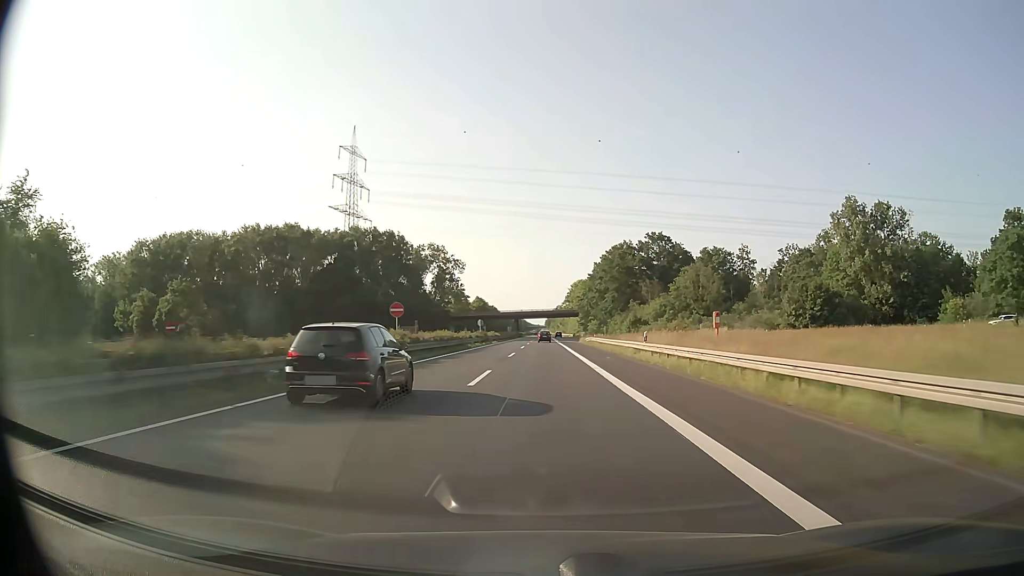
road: trunk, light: Day
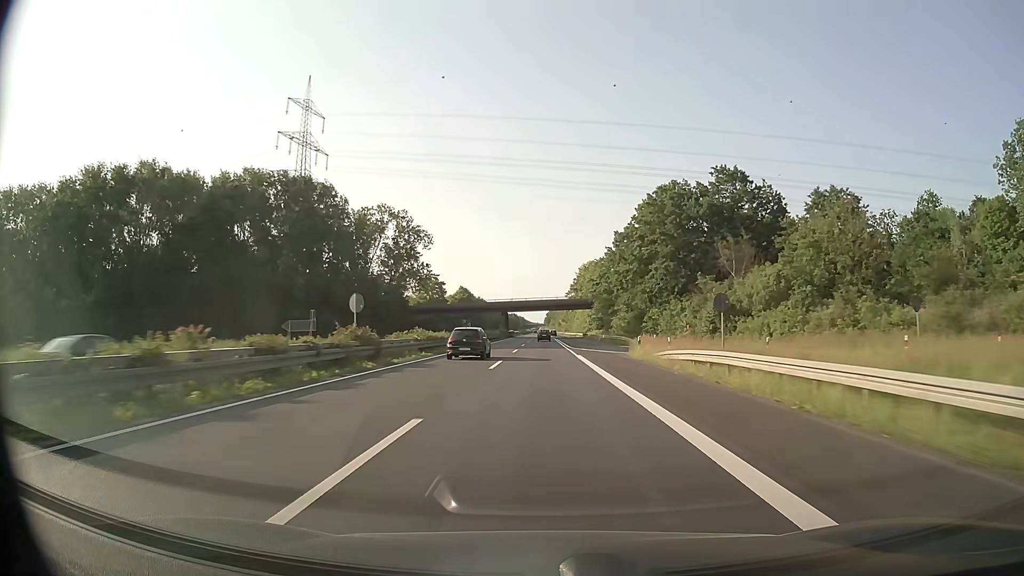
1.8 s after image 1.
(0.0, +51.3) m; 0°
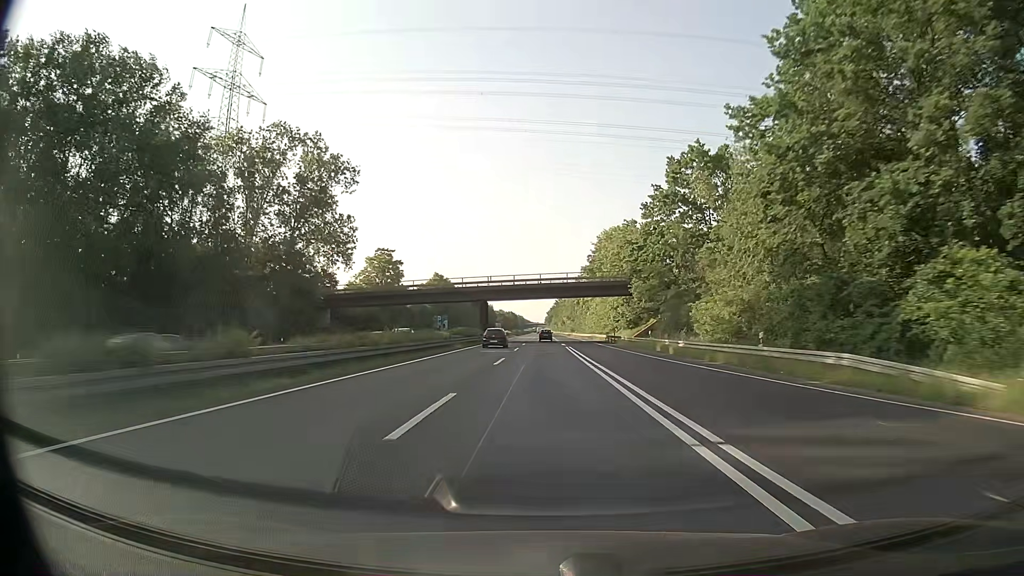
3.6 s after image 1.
(0.0, +51.4) m; 0°
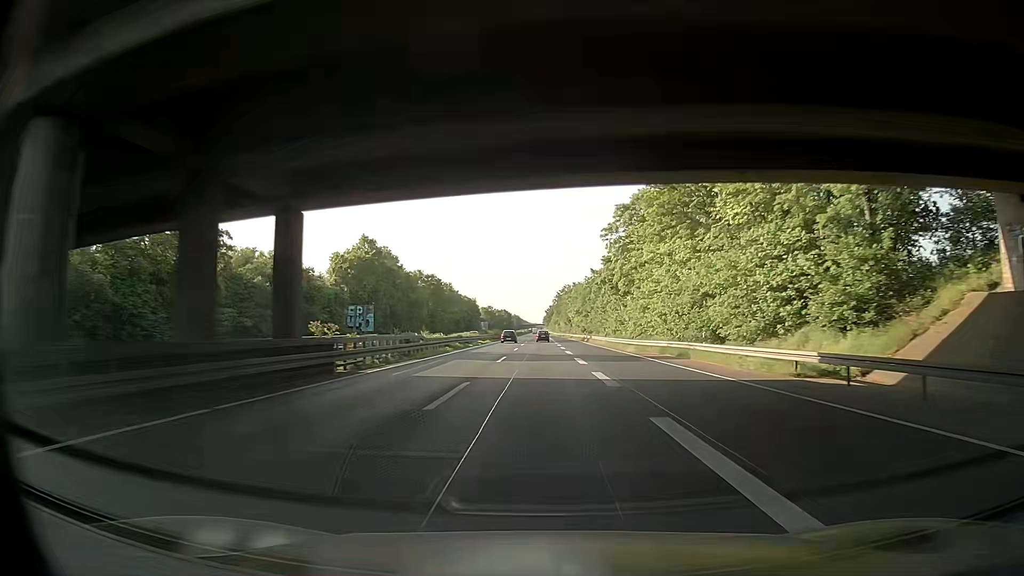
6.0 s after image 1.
(+0.2, +68.6) m; 0°
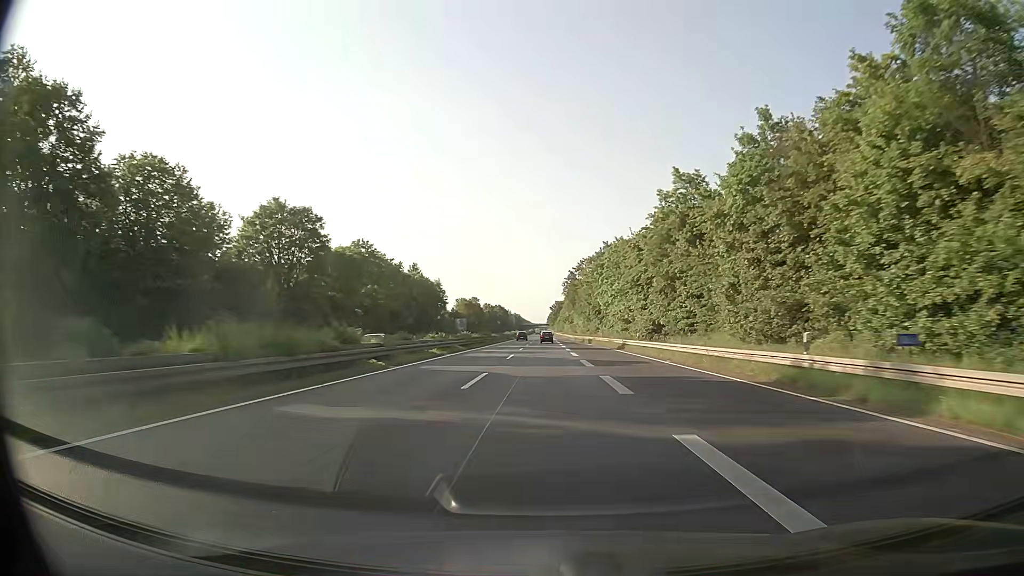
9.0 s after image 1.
(-0.2, +86.0) m; 0°
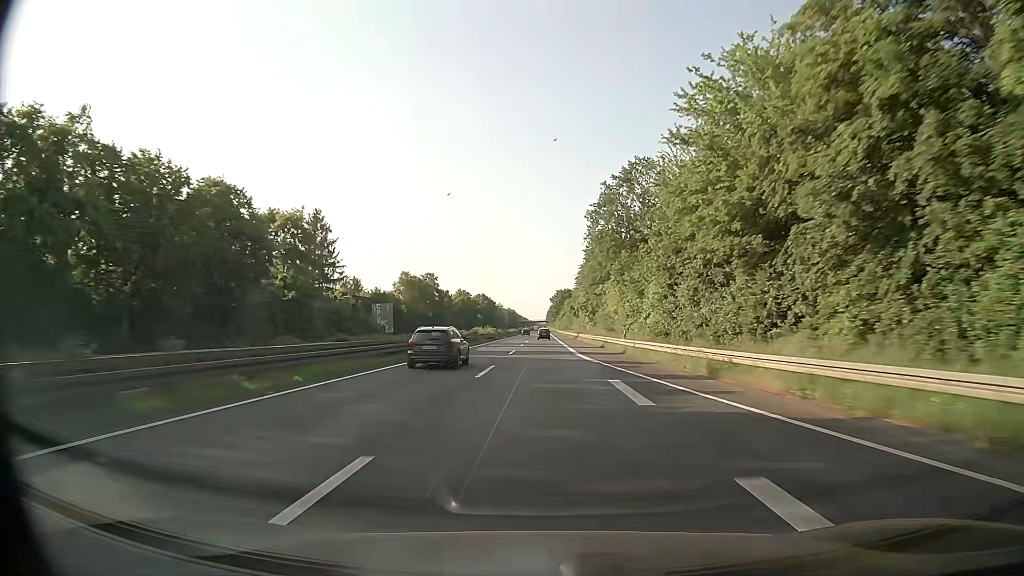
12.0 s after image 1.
(+0.4, +87.0) m; 0°
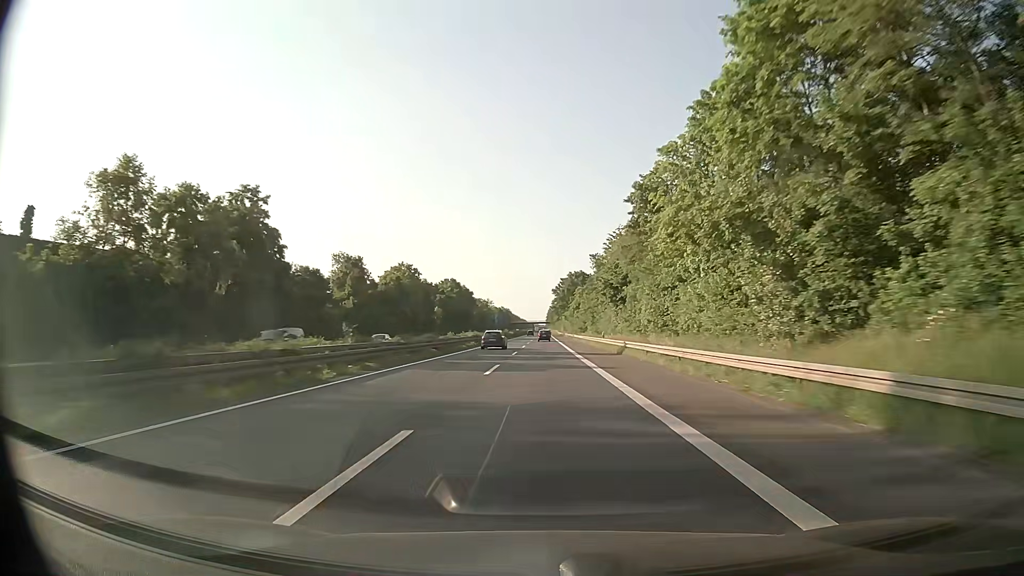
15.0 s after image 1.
(0.0, +88.3) m; 0°
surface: asphalt
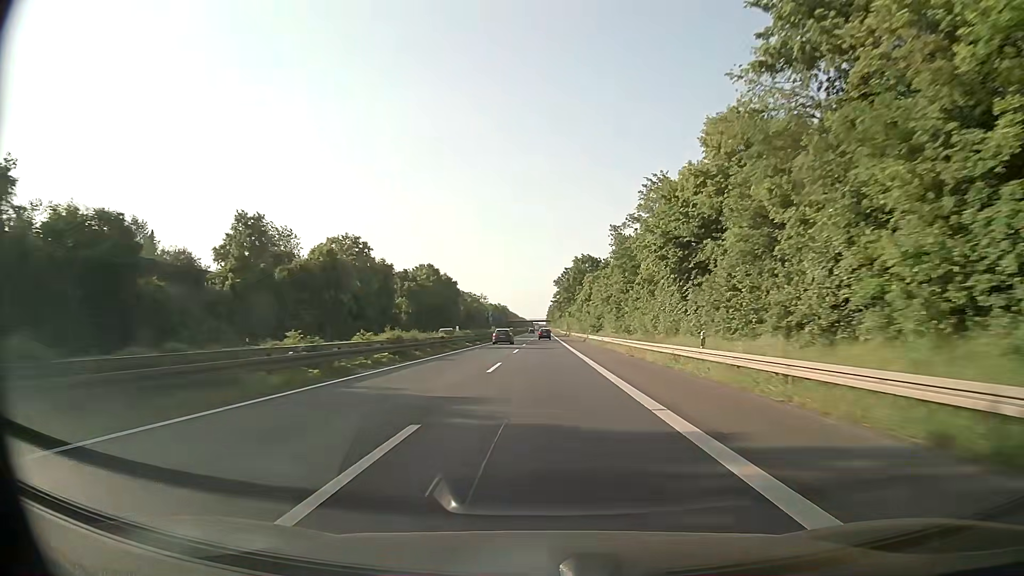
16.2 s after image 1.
(0.0, +35.7) m; 0°
(0, +10) (0, +20) (0, +30) (0, +40) (0, +50) (0, +60) (0, +70) (0, +80) (0, +90) (0, +100) m
